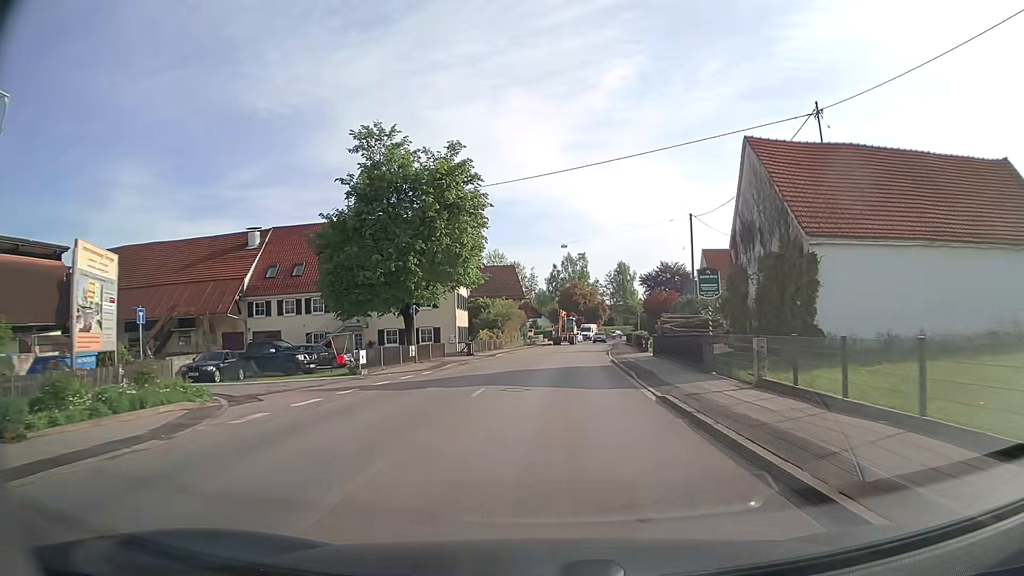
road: secondary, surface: asphalt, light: Day
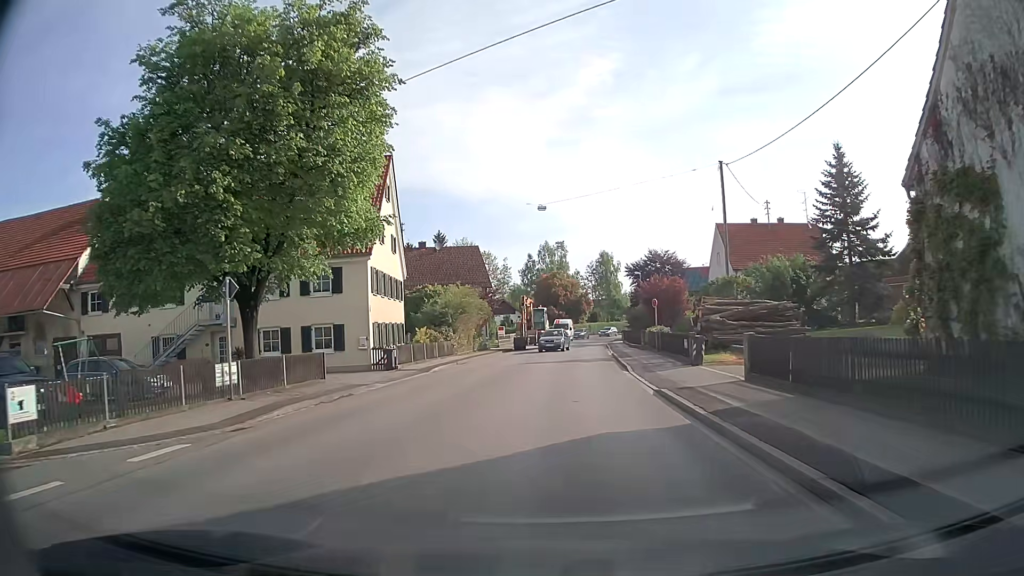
(+0.3, +18.1) m; +2°
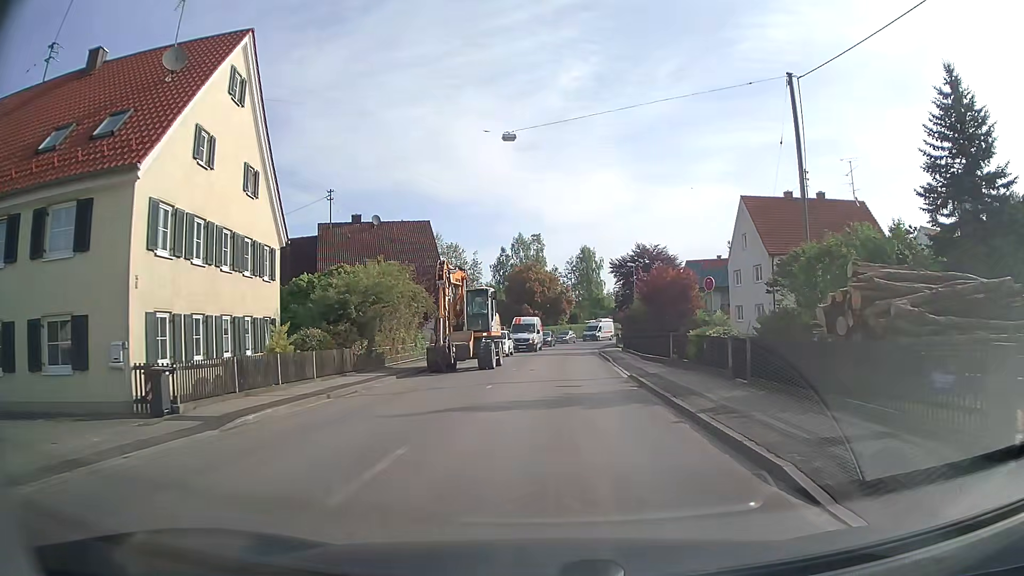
(+0.3, +16.7) m; +2°
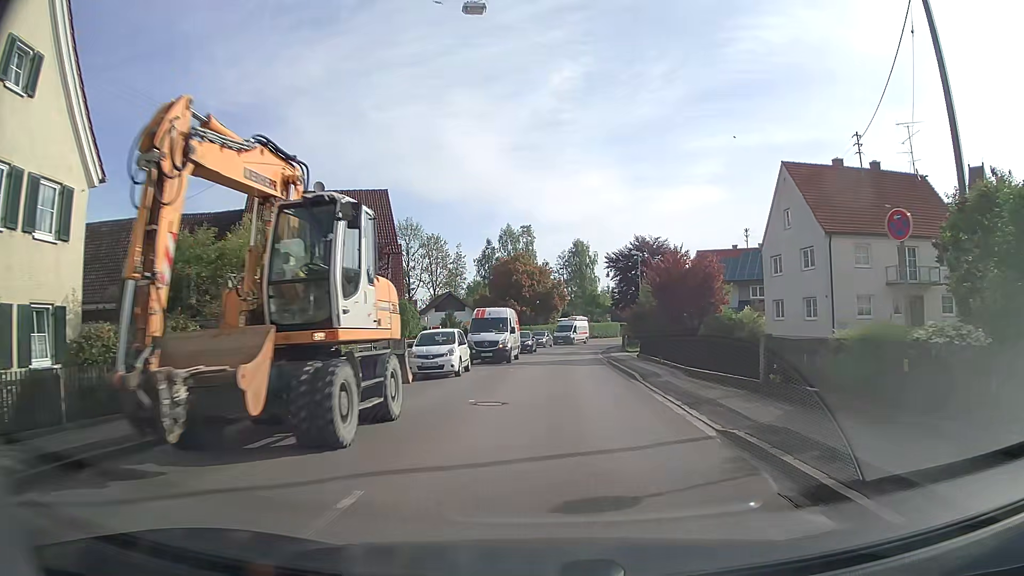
(+0.1, +11.7) m; +1°
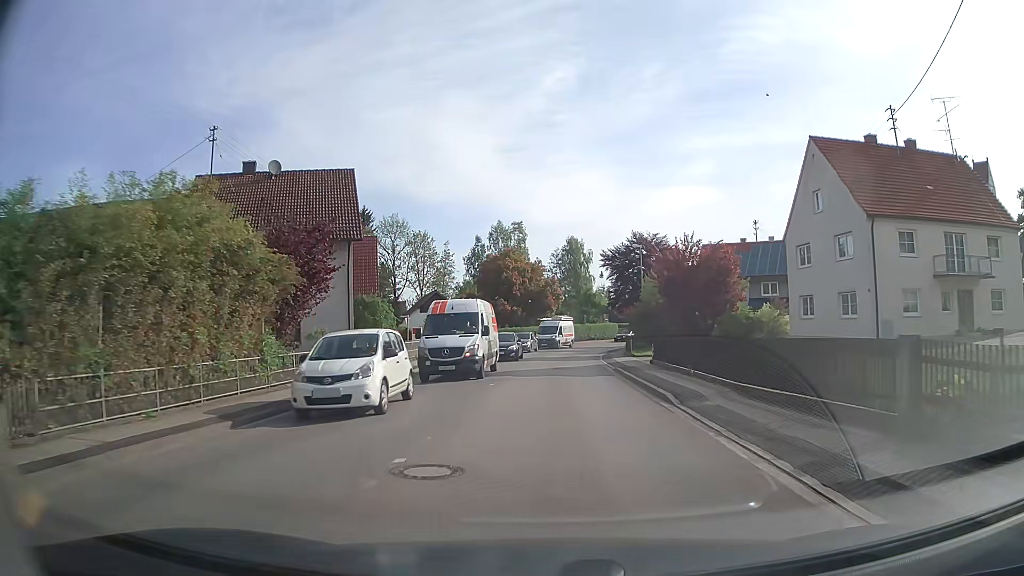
(+0.1, +6.1) m; +1°
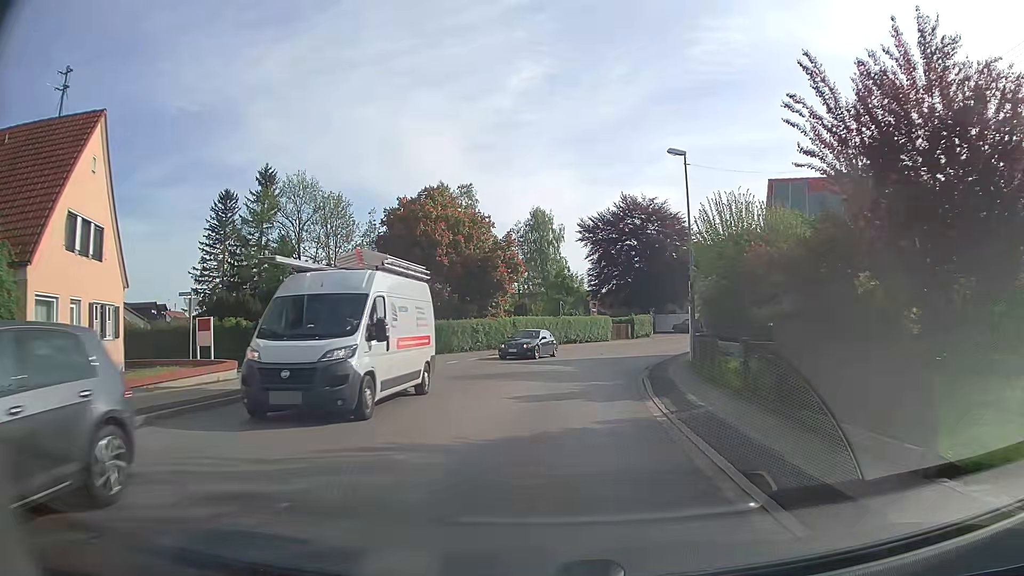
(+0.9, +31.1) m; +3°
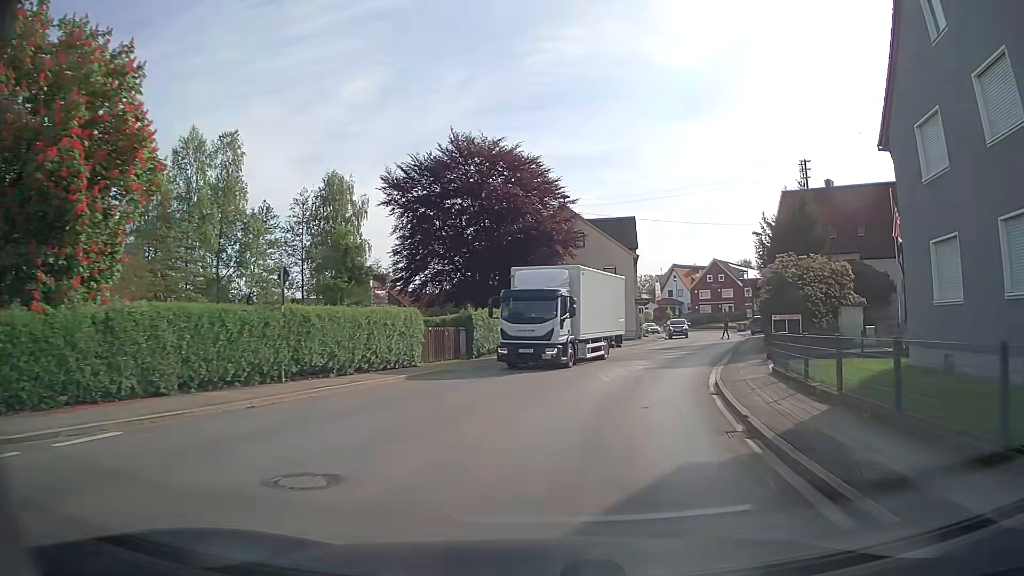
(+3.1, +30.1) m; +16°
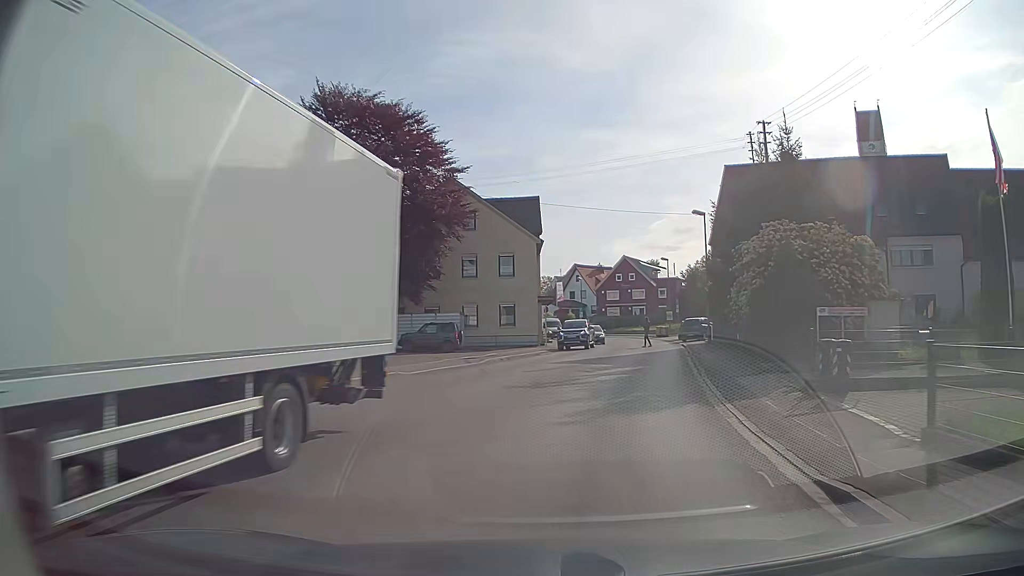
(+0.8, +11.5) m; +8°
(+1, +10) (+2, +20) (+4, +30) (+6, +39) (+7, +49) (+8, +59) (+7, +69) (+4, +79) (+1, +89) (-3, +98) m
